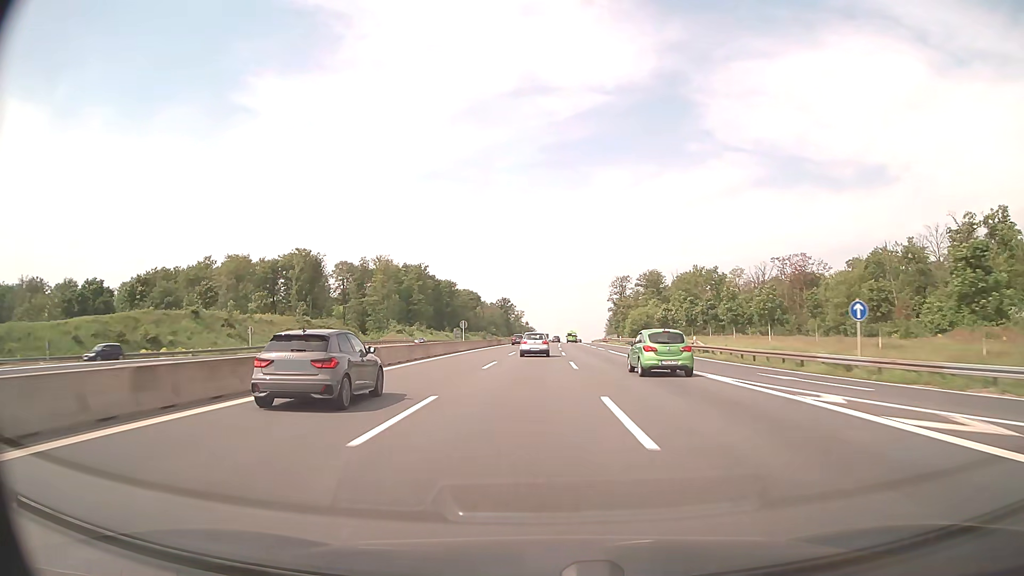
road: motorway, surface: asphalt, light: Day
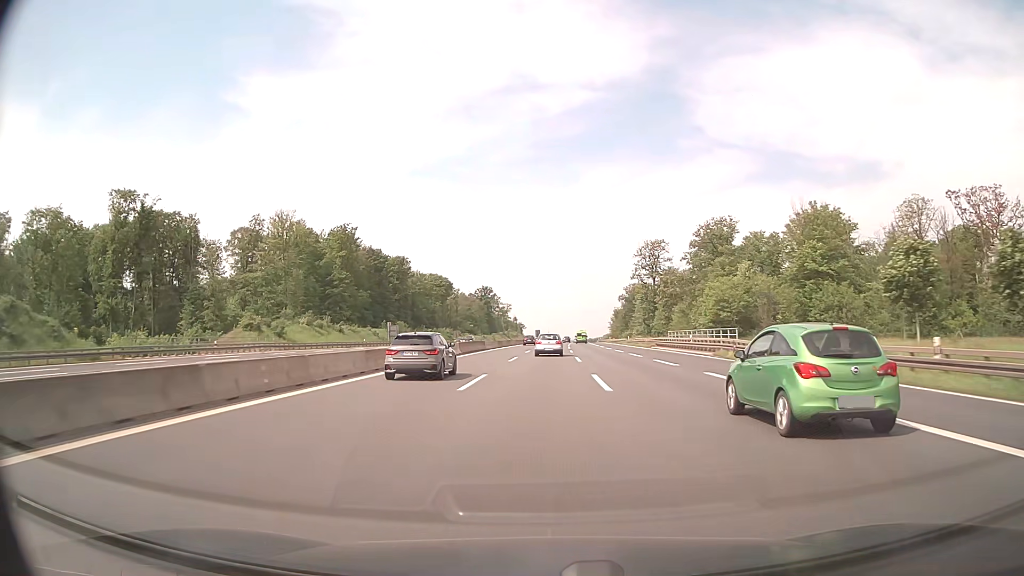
(+0.5, +81.8) m; +1°
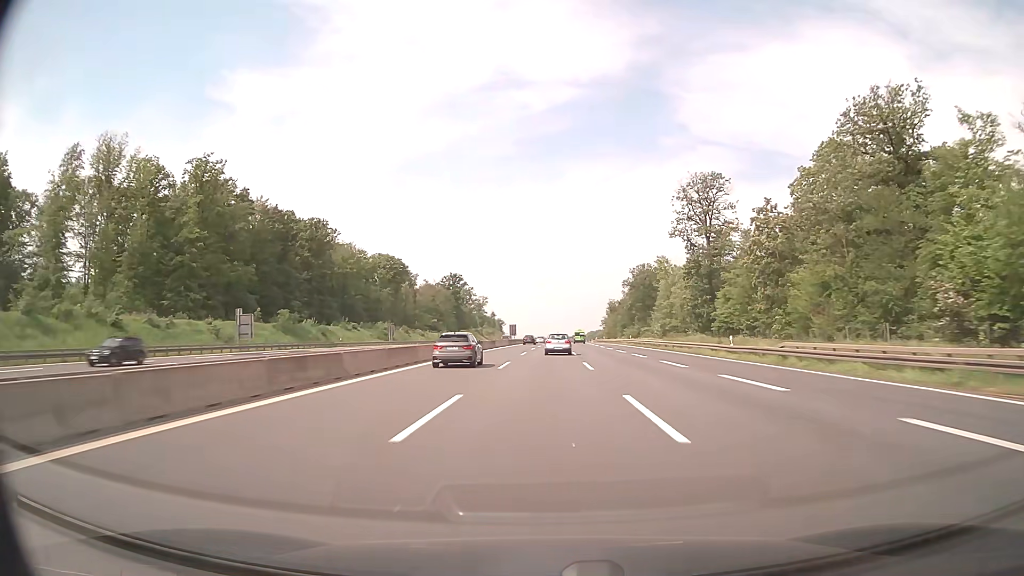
(+0.6, +61.7) m; +1°
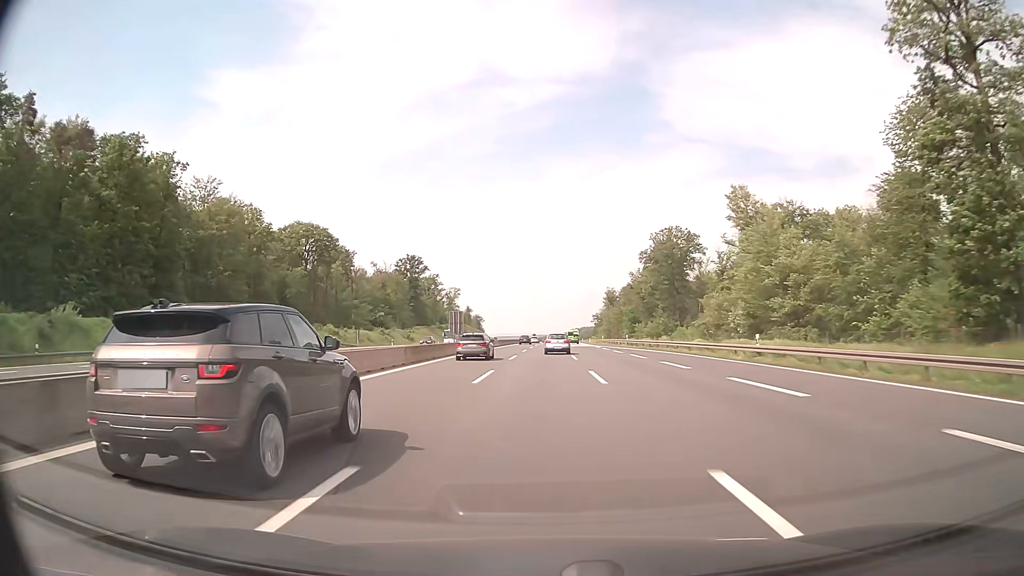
(+0.8, +61.9) m; +2°
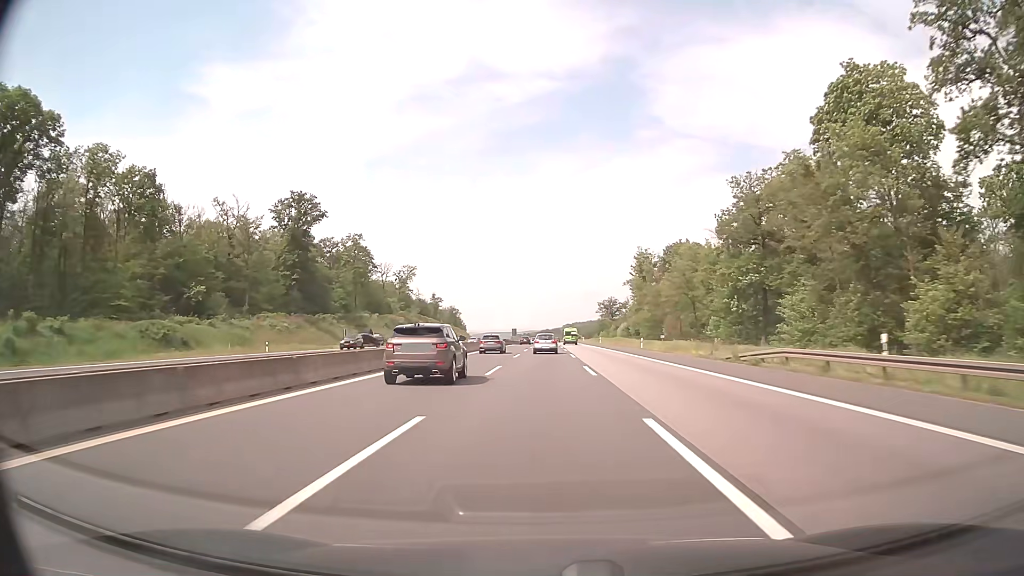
(+1.1, +103.7) m; +1°
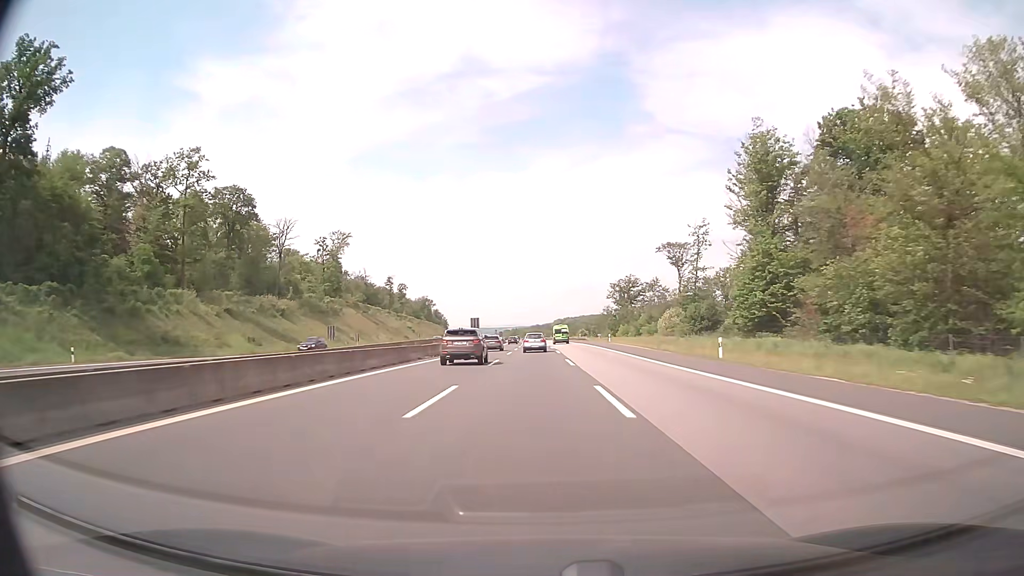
(+0.6, +83.3) m; +1°
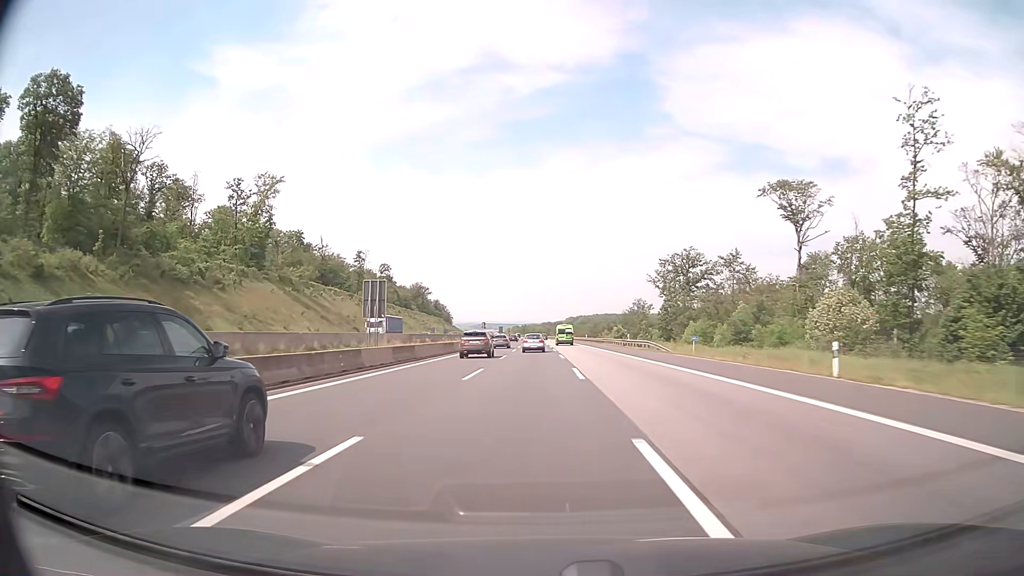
(-0.3, +62.5) m; -1°
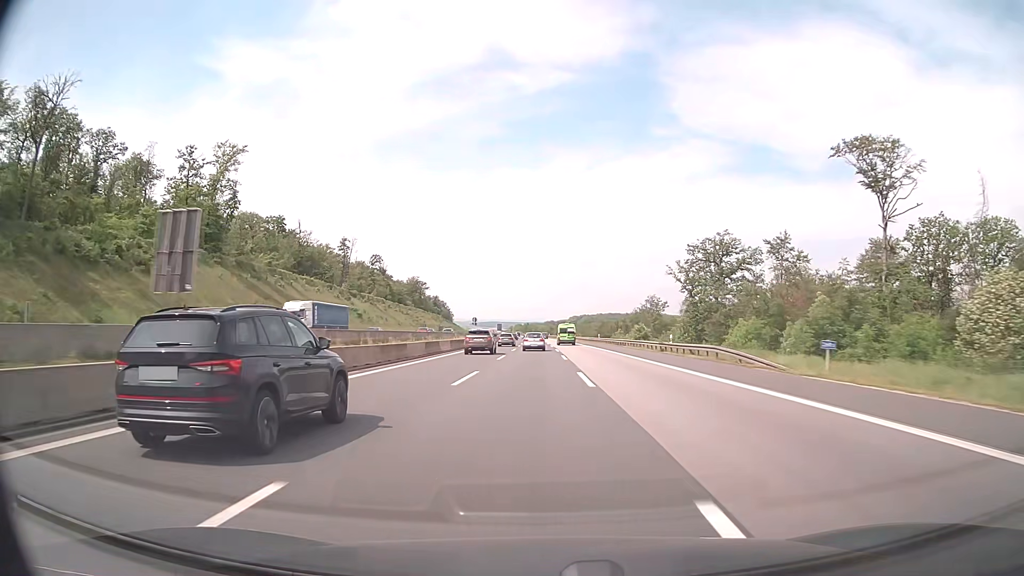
(0.0, +21.0) m; 0°
(0, +10) (0, +20) (0, +30) (0, +40) (0, +50) (0, +60) (0, +70) (0, +80) (-1, +90) (-1, +100) m
